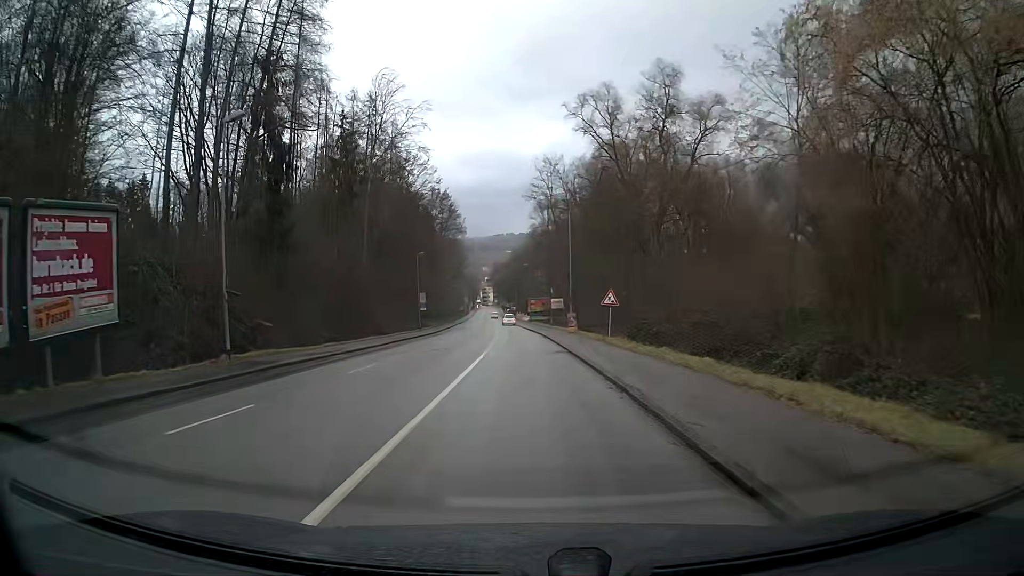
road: tertiary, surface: asphalt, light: Day
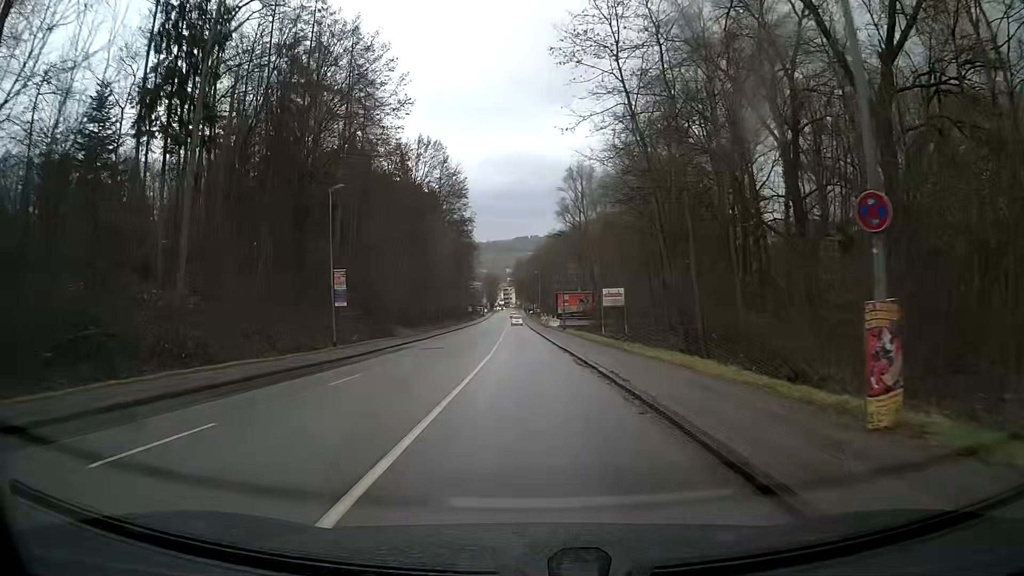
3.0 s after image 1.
(-0.5, +38.1) m; -1°
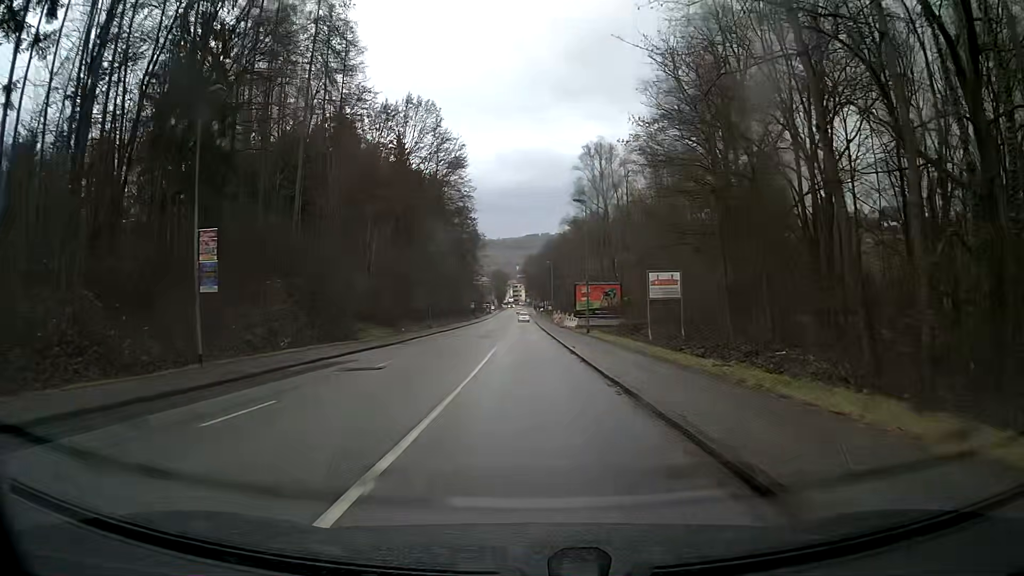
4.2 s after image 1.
(-0.1, +15.3) m; -1°
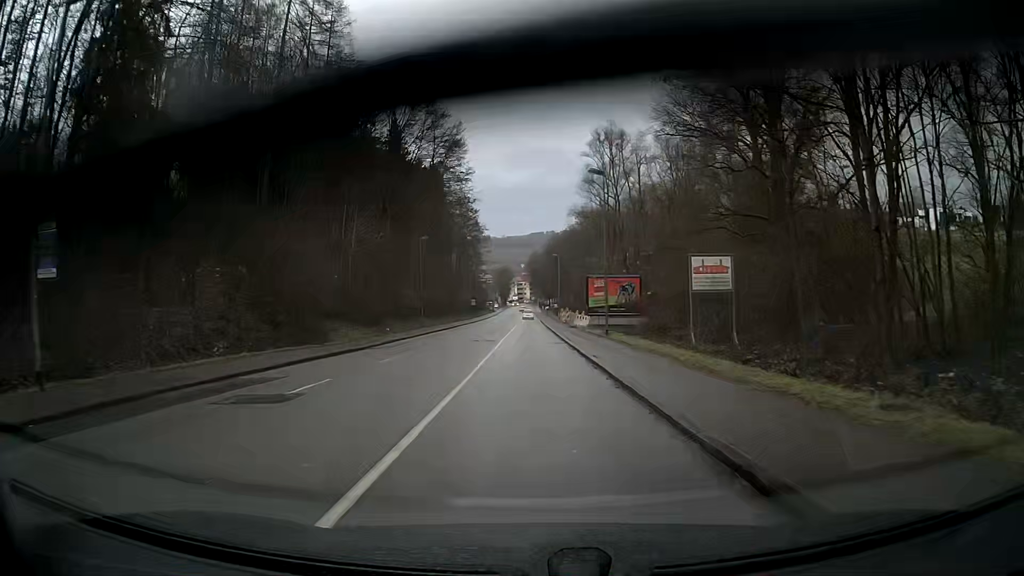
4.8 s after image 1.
(0.0, +7.7) m; -1°
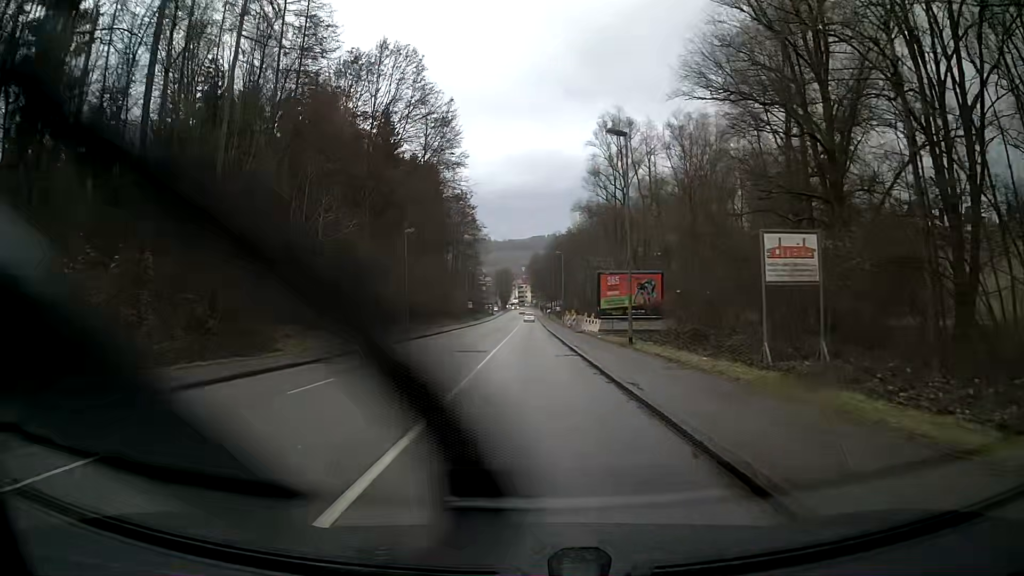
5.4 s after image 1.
(0.0, +7.7) m; 0°
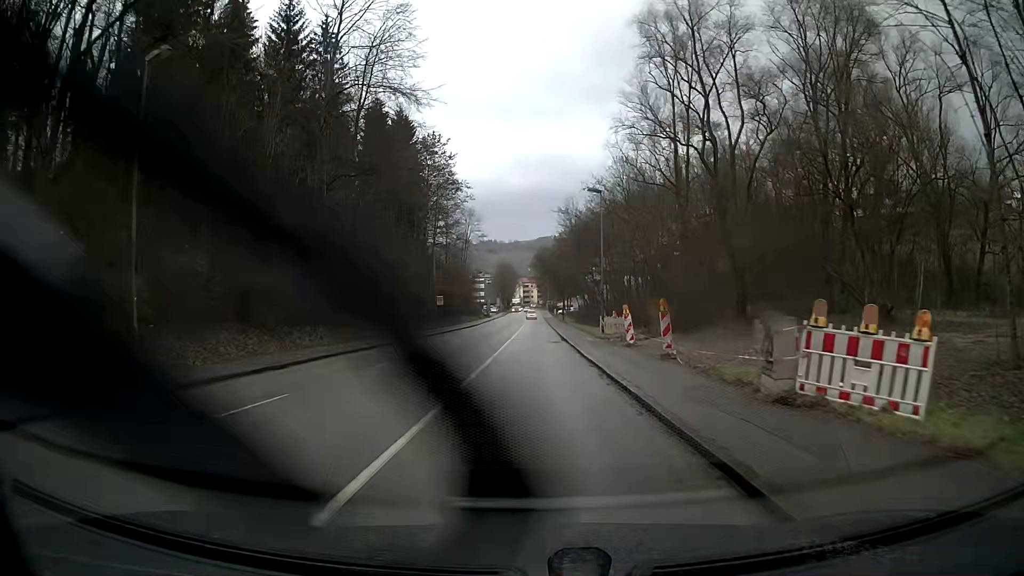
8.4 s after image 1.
(-0.2, +38.2) m; -1°
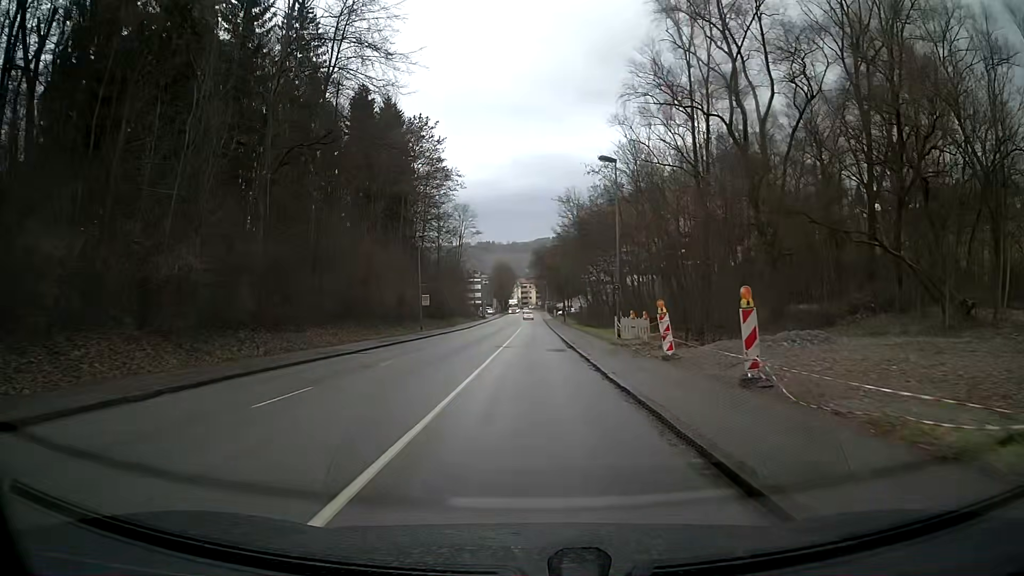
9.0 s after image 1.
(0.0, +7.6) m; 0°
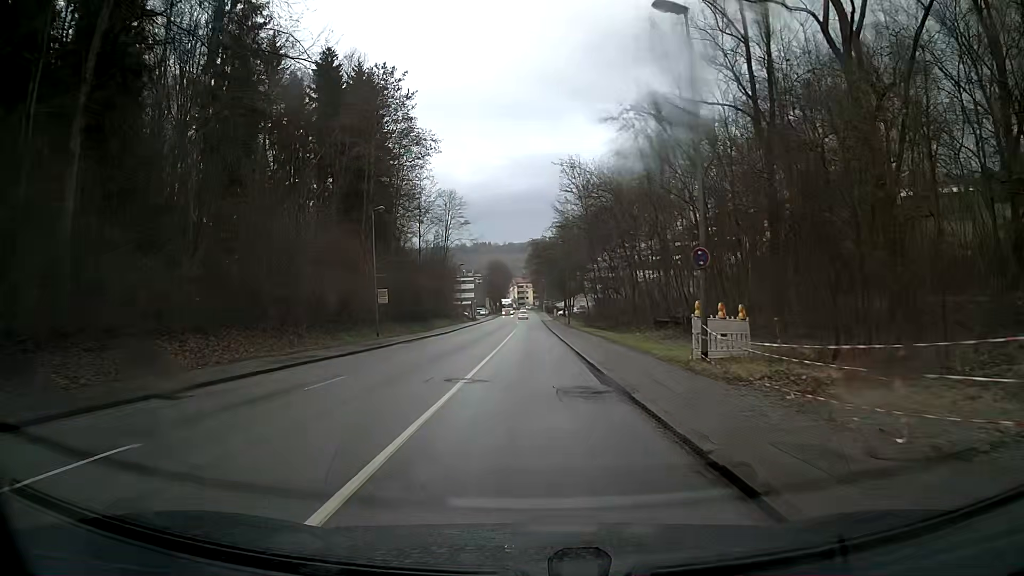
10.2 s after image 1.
(+0.1, +15.3) m; 0°
(0, +10) (0, +20) (0, +30) (0, +40) (0, +50) (-1, +60) (-1, +70) (-1, +80) (-1, +90) (-1, +100) m
